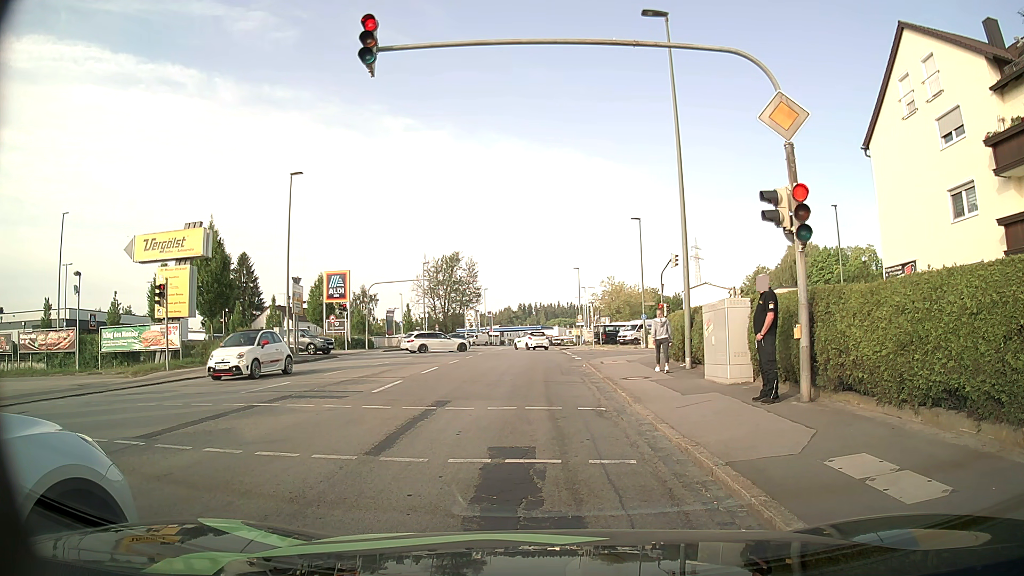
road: tertiary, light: Day
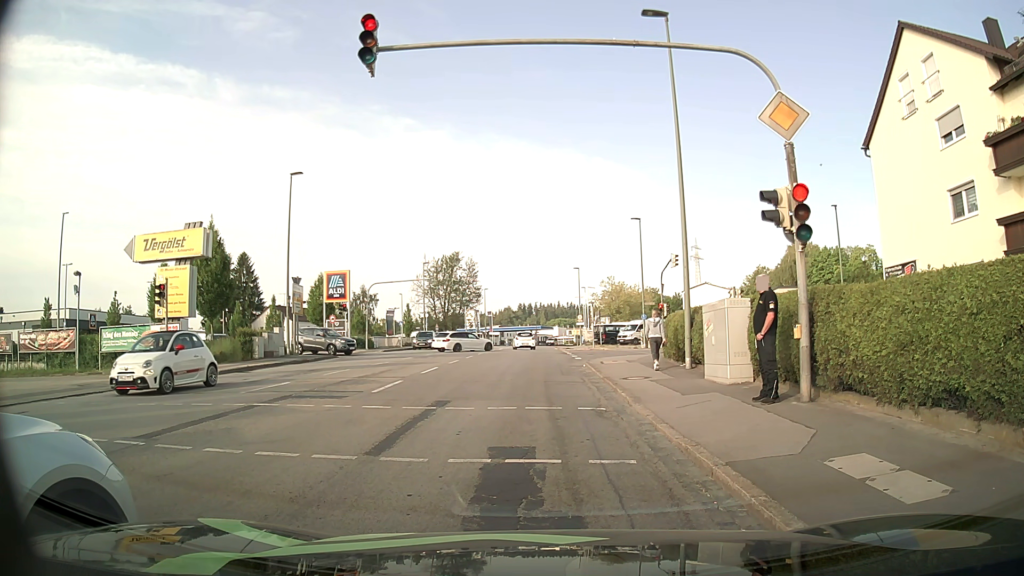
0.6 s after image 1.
(0.0, 0.0) m; 0°
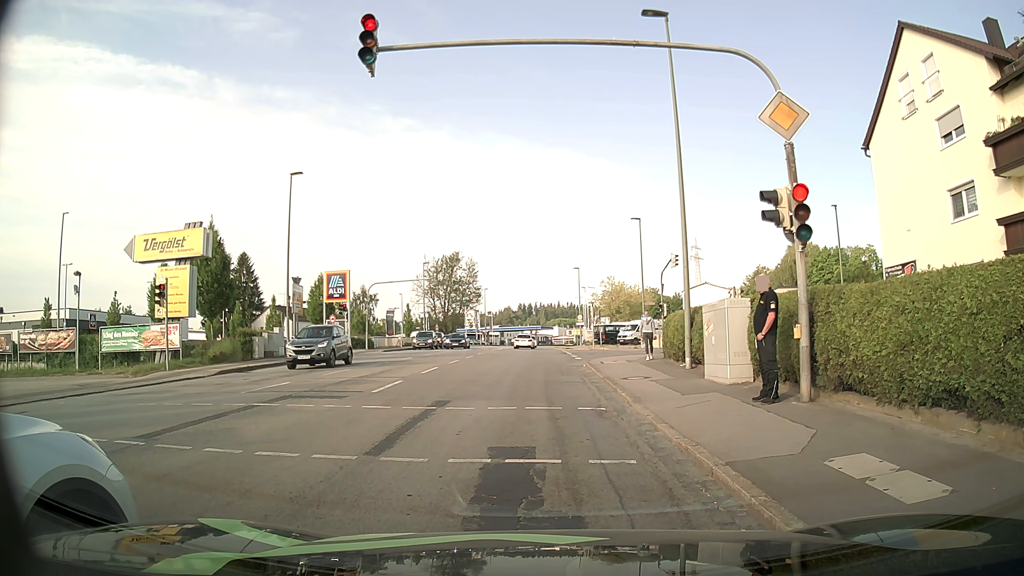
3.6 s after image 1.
(0.0, 0.0) m; 0°
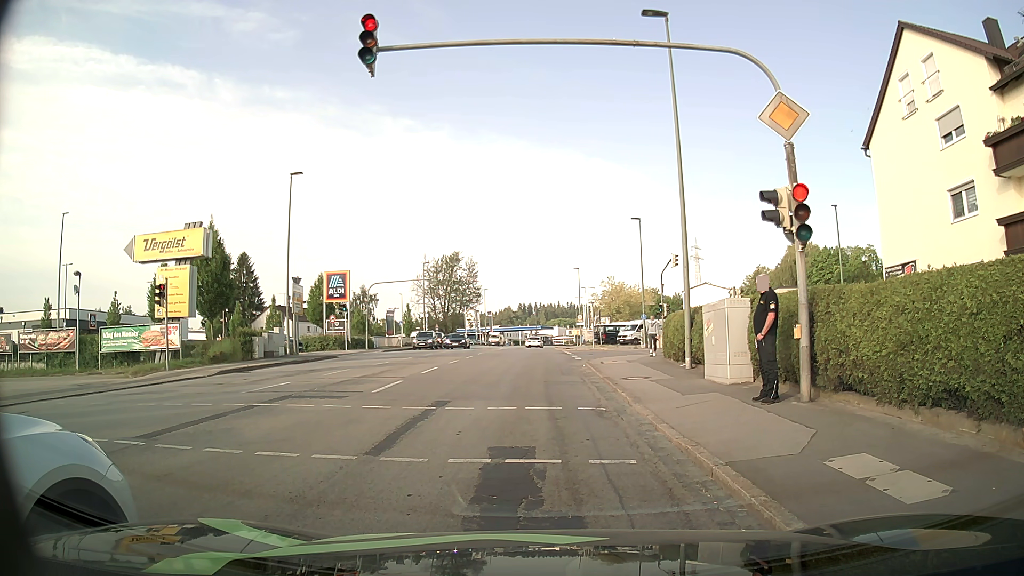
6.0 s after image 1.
(0.0, 0.0) m; 0°
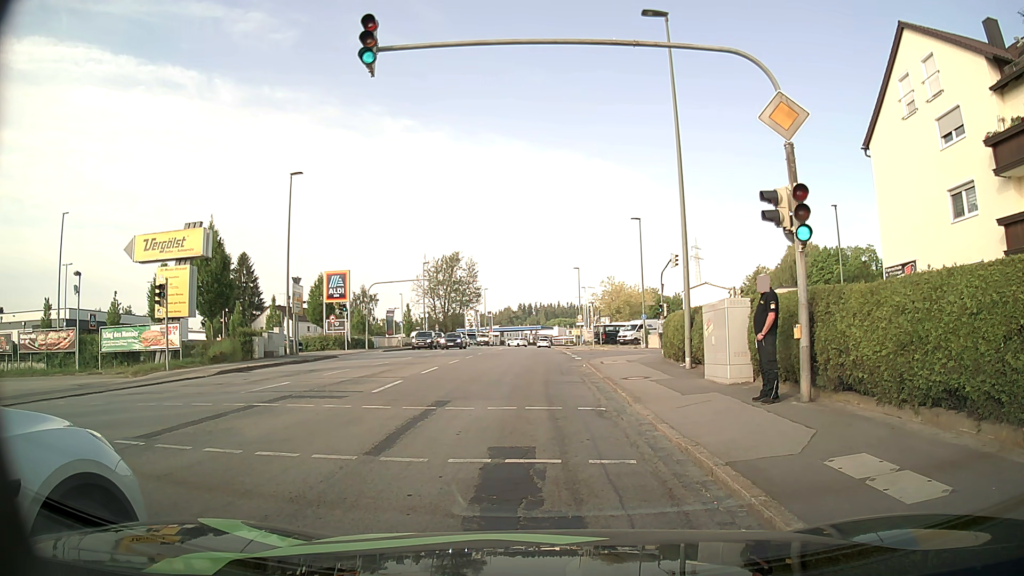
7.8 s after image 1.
(0.0, 0.0) m; 0°
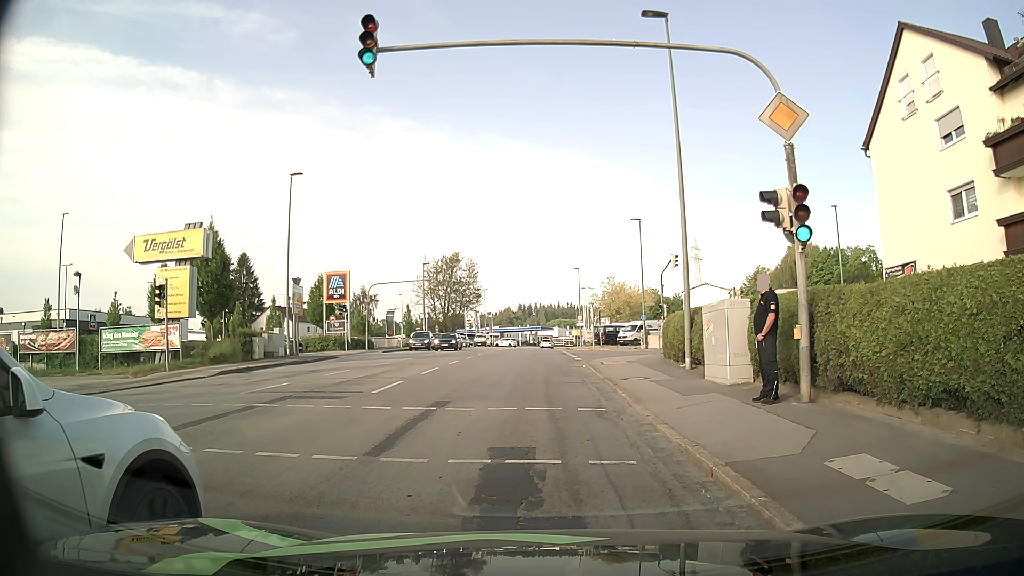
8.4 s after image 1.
(0.0, 0.0) m; 0°
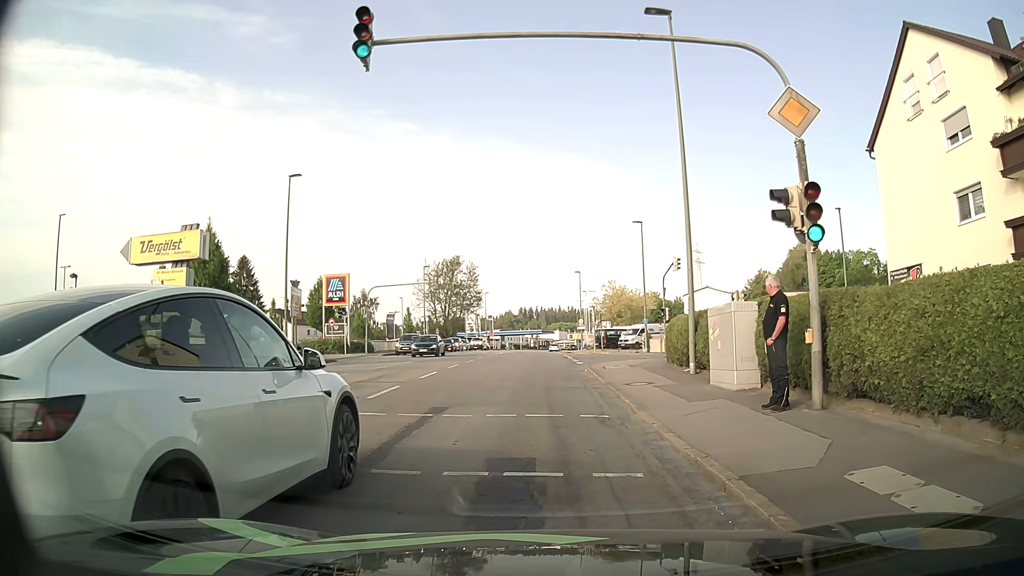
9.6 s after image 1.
(0.0, +0.4) m; 0°
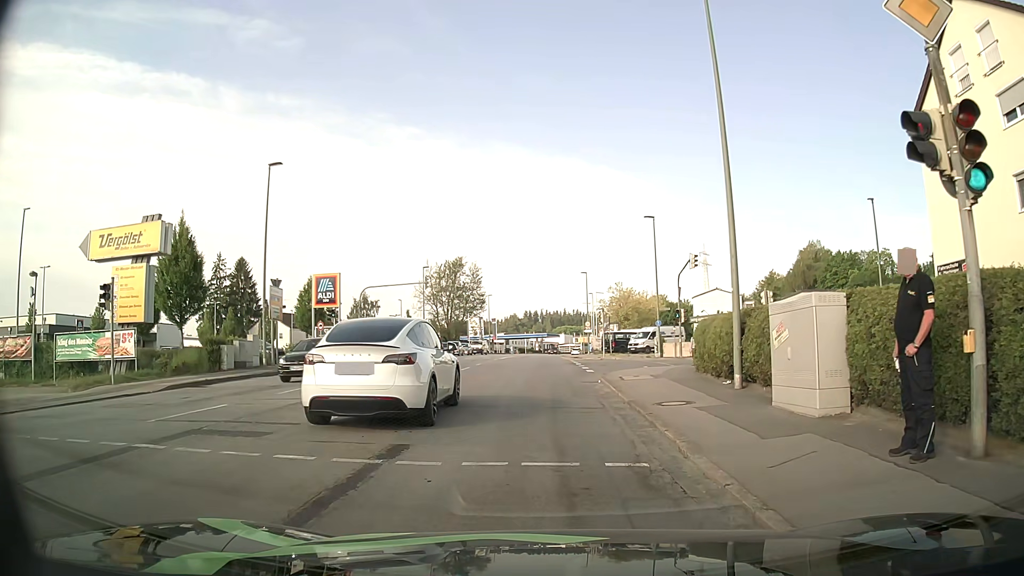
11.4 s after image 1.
(0.0, +4.1) m; -2°
